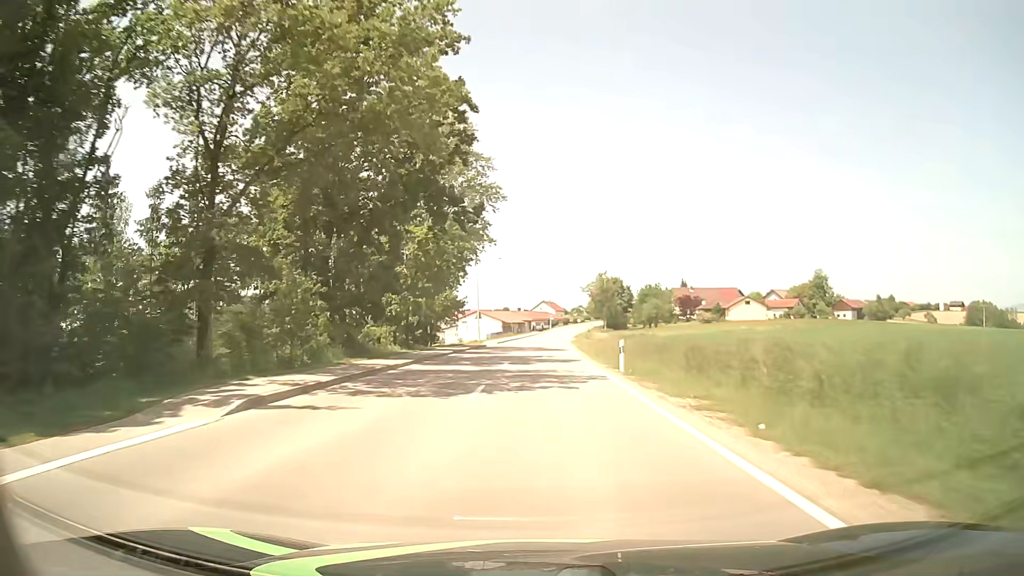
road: tertiary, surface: asphalt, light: Day
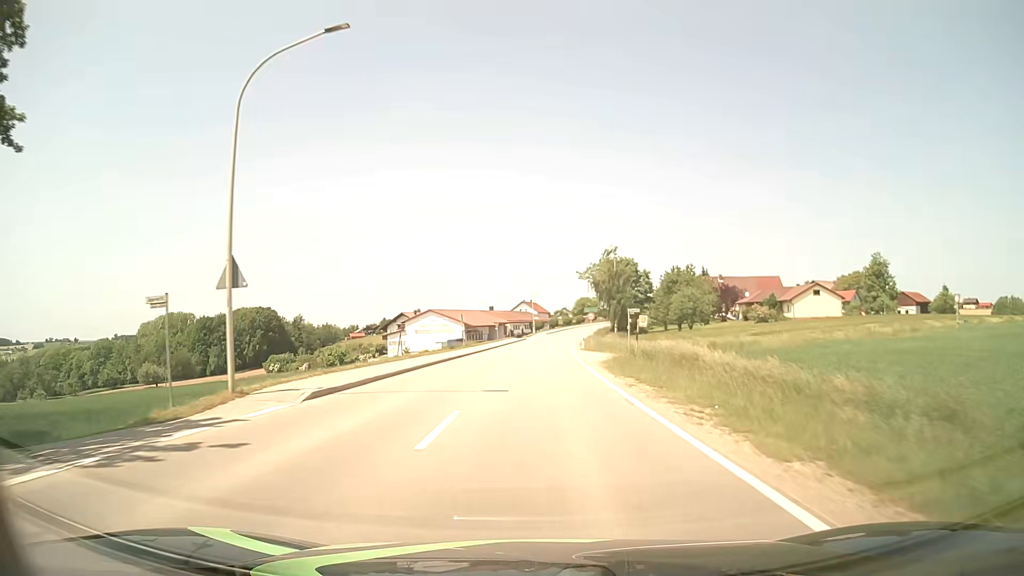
(+0.6, +50.6) m; +1°
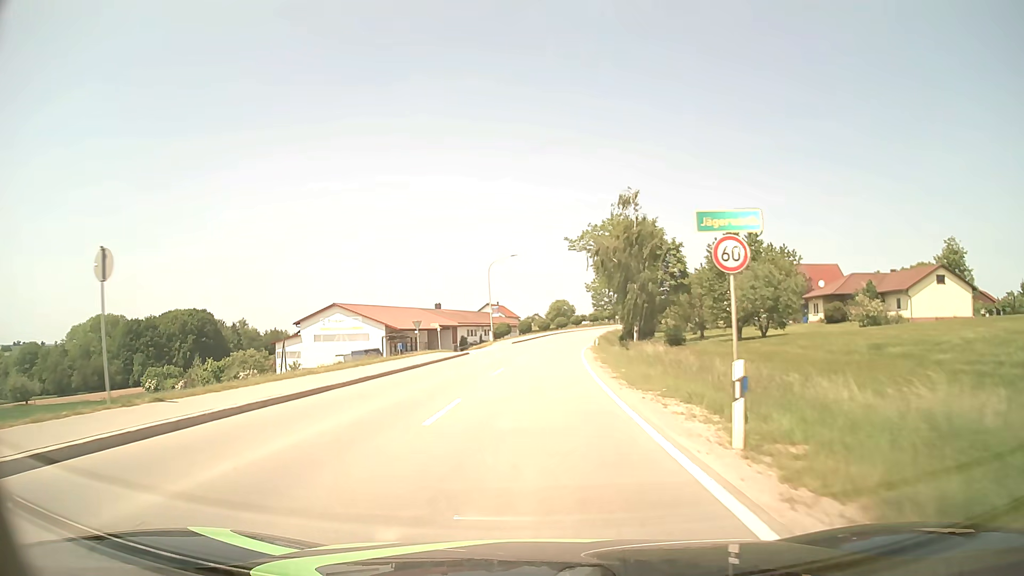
(+1.2, +45.2) m; +3°
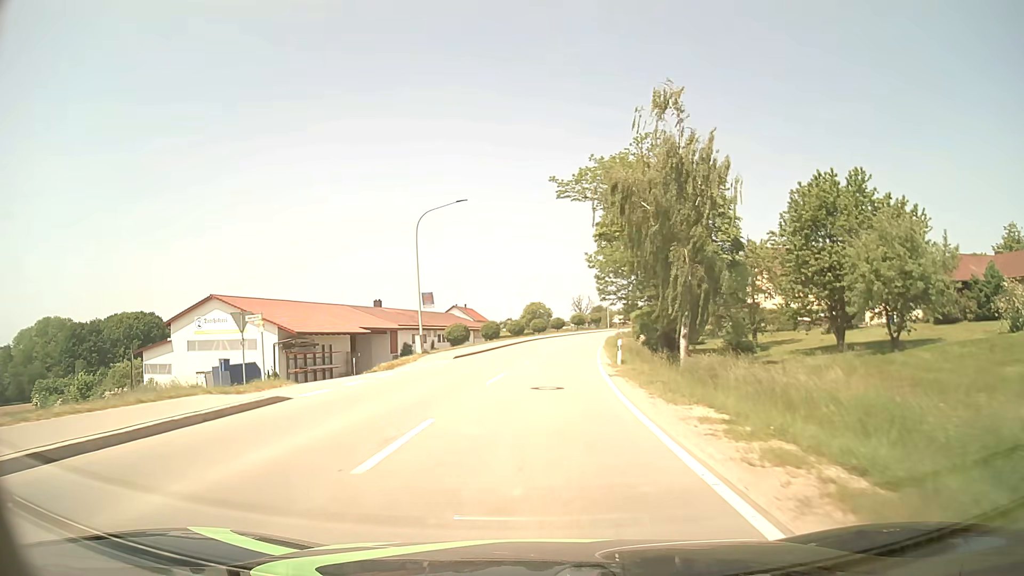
(+0.4, +27.2) m; +2°
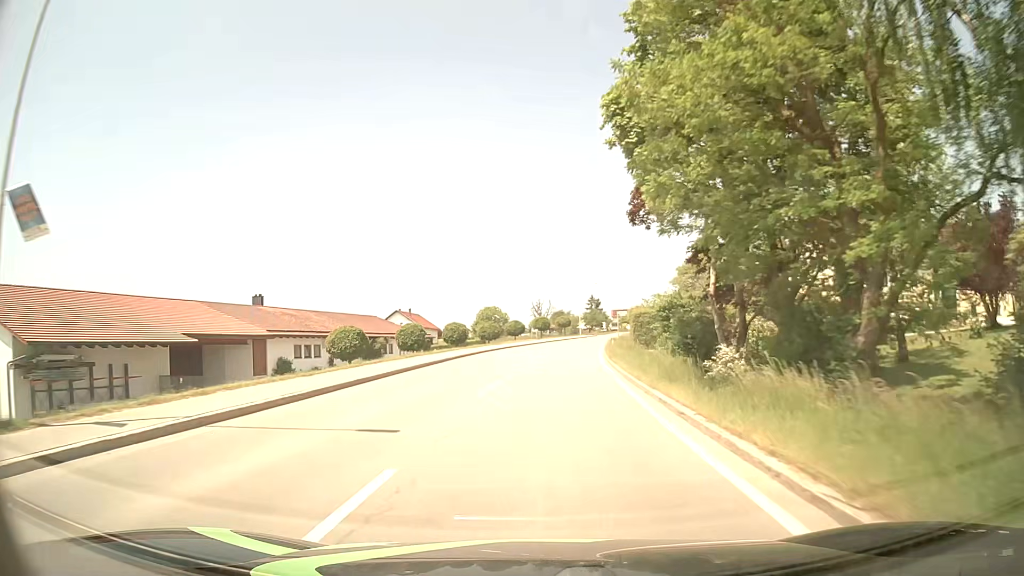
(+0.7, +27.2) m; +3°
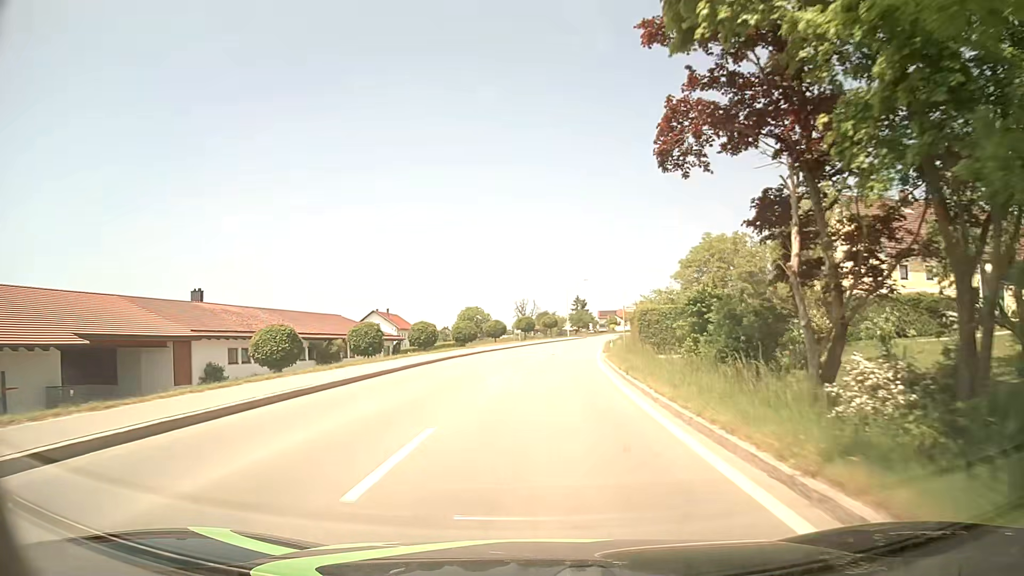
(+0.1, +9.1) m; +2°
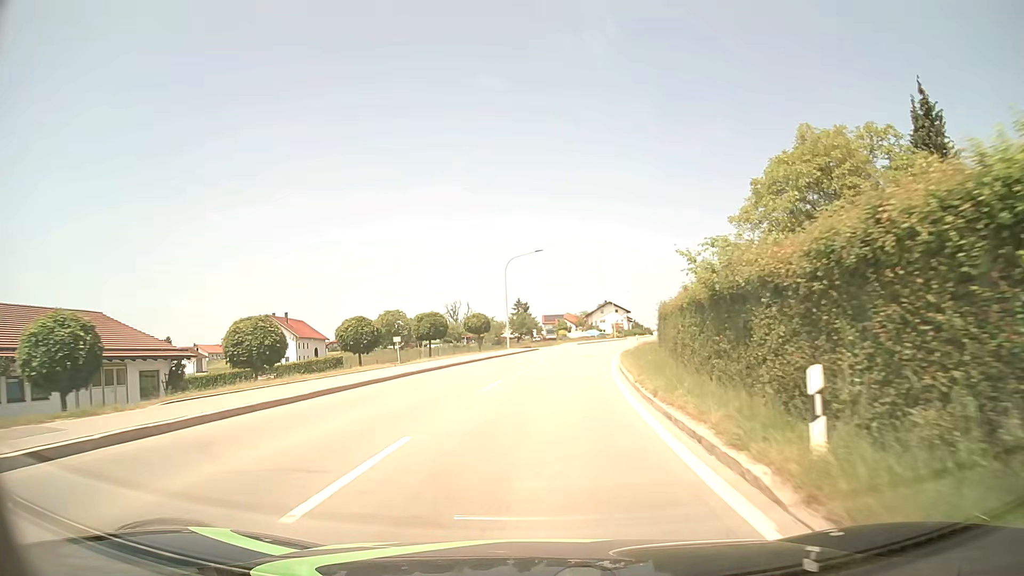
(+1.5, +36.1) m; +5°
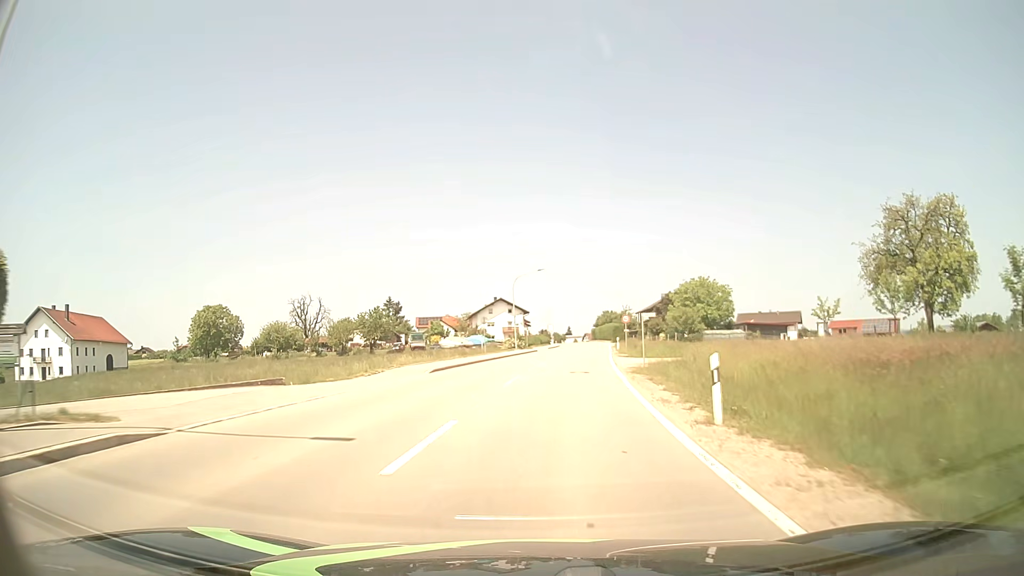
(+3.6, +45.1) m; +10°
(0, +10) (+1, +20) (+2, +30) (+3, +40) (+4, +50) (+5, +60) (+6, +70) (+7, +80) (+8, +90) (+8, +100) m
